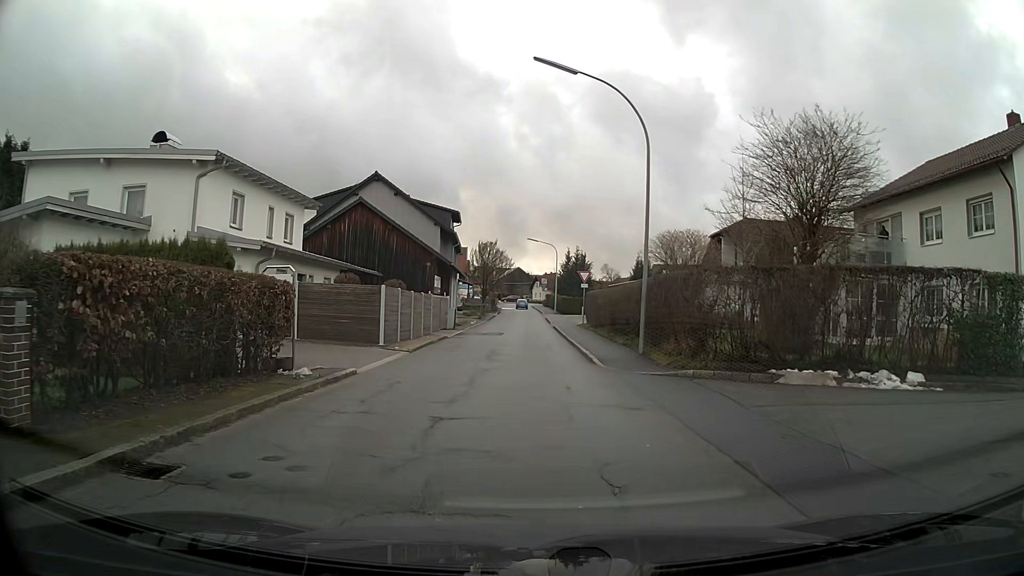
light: Day
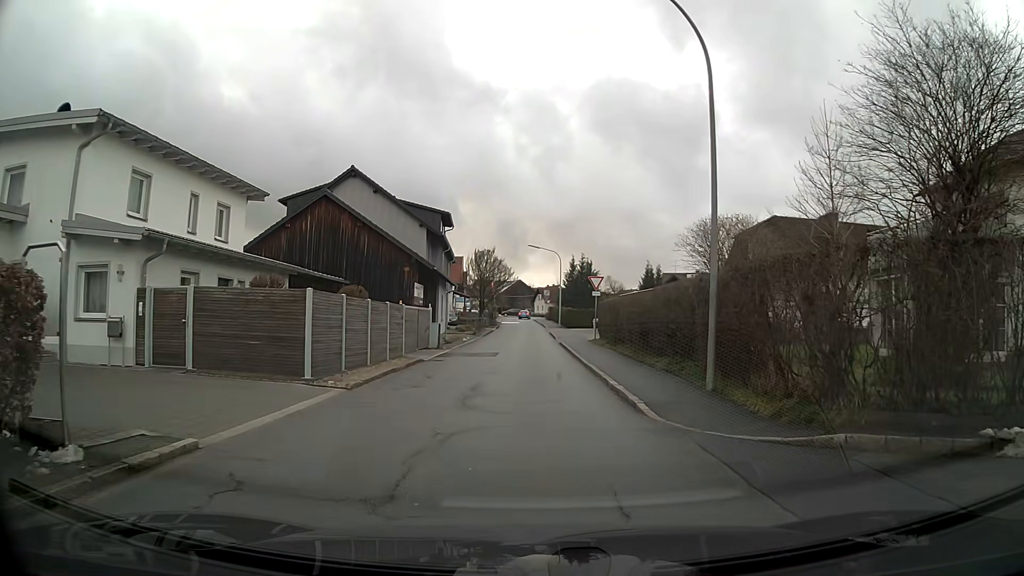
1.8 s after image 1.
(0.0, +7.1) m; 0°
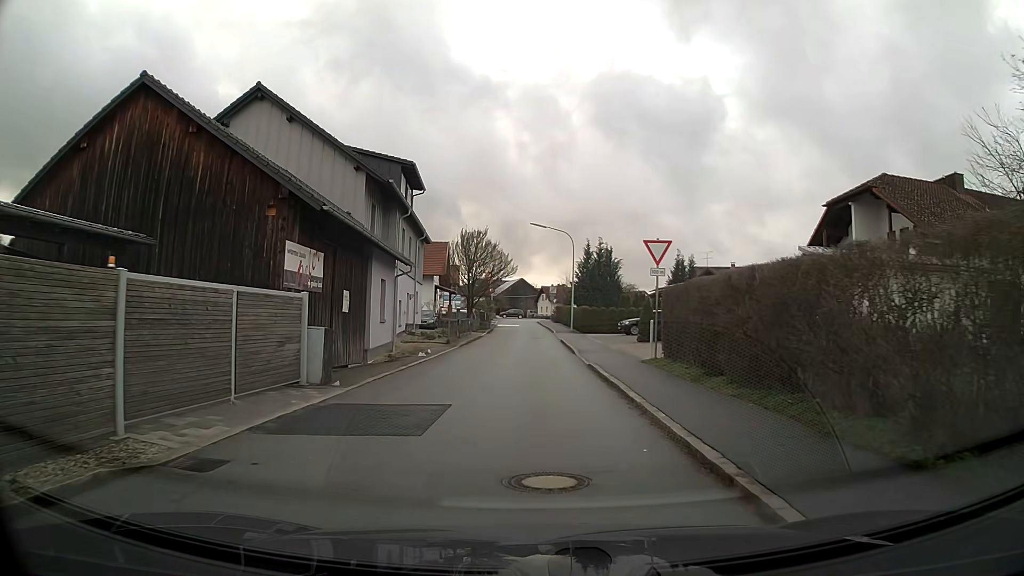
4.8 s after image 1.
(0.0, +17.4) m; 0°
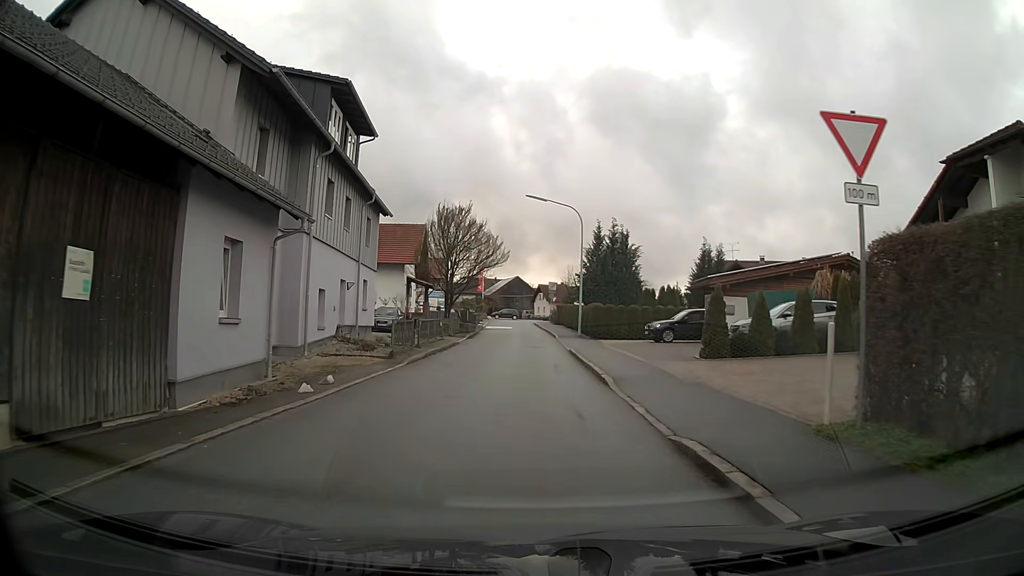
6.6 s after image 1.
(0.0, +12.5) m; 0°
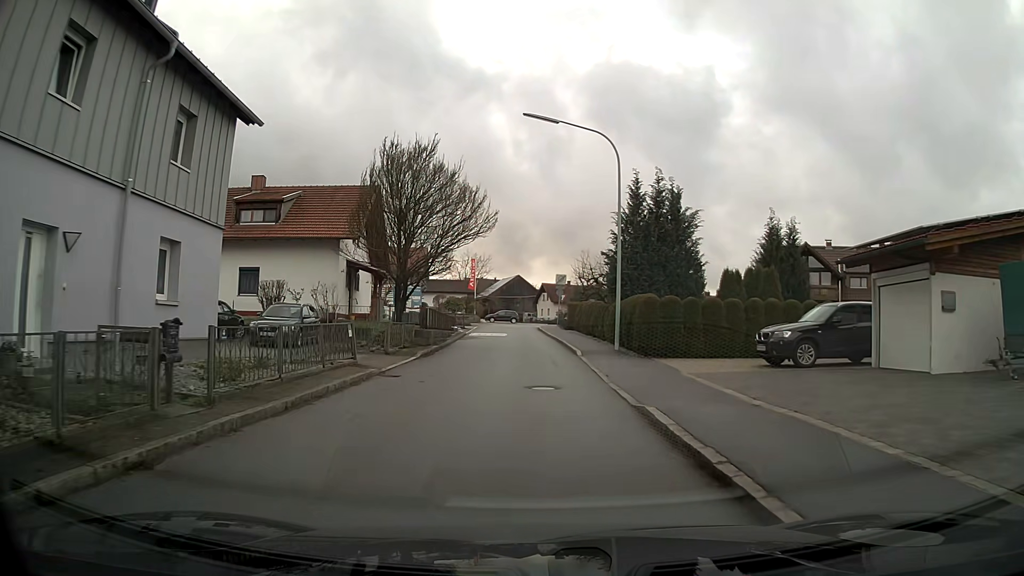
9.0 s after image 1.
(0.0, +17.1) m; 0°
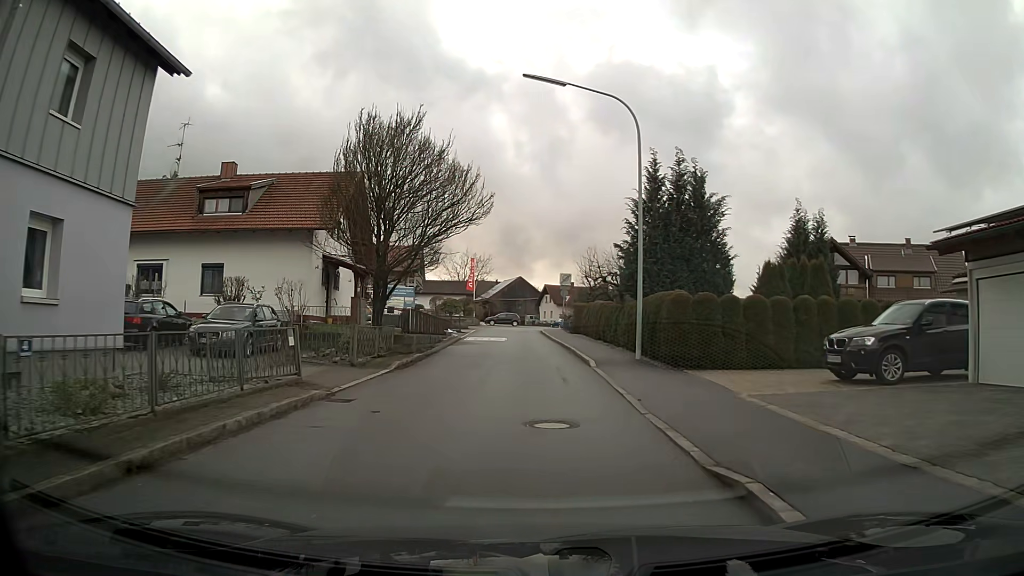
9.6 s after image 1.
(0.0, +4.3) m; 0°
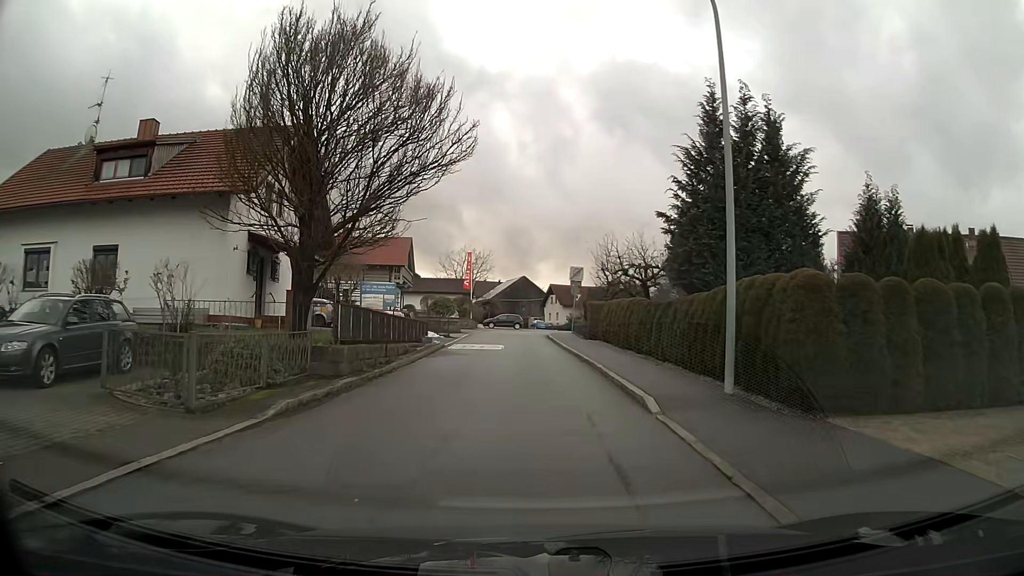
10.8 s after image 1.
(0.0, +8.6) m; 0°
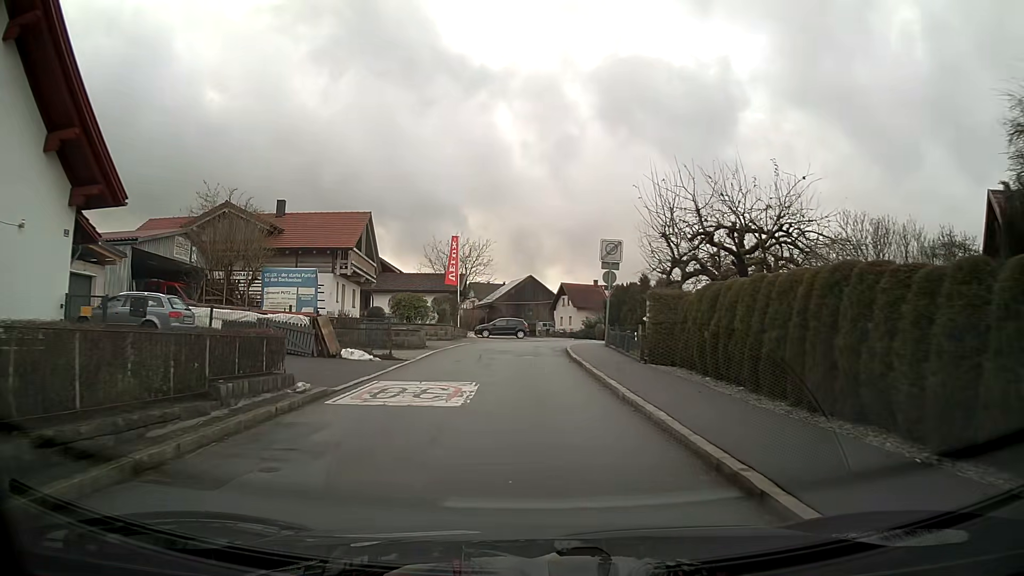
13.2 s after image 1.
(0.0, +17.1) m; -1°
(0, +10) (0, +20) (0, +30) (+2, +40) (+8, +47) (+8, +57) (+5, +67) (+2, +76) (-2, +85) (-5, +95) m
